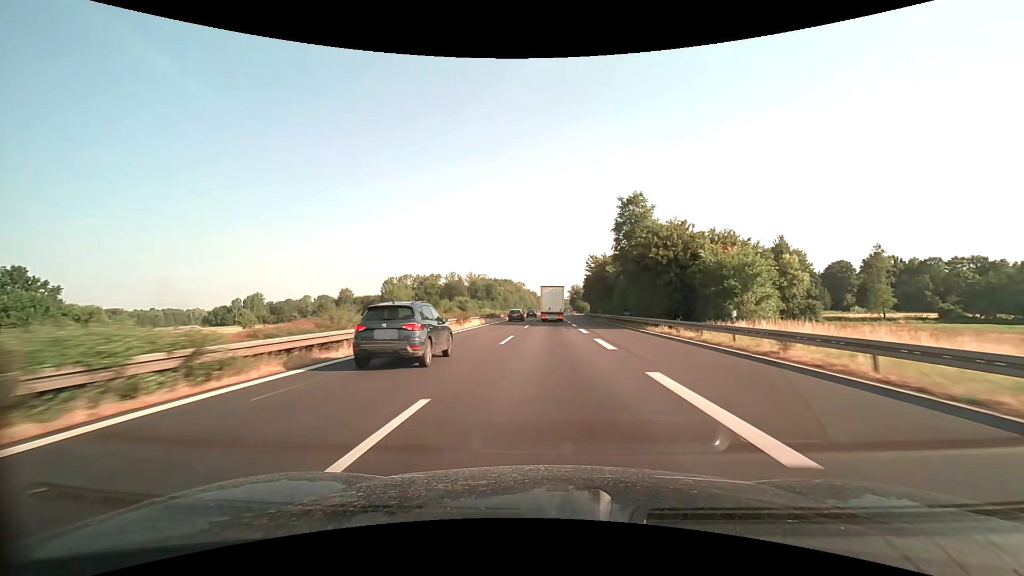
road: motorway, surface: asphalt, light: Day
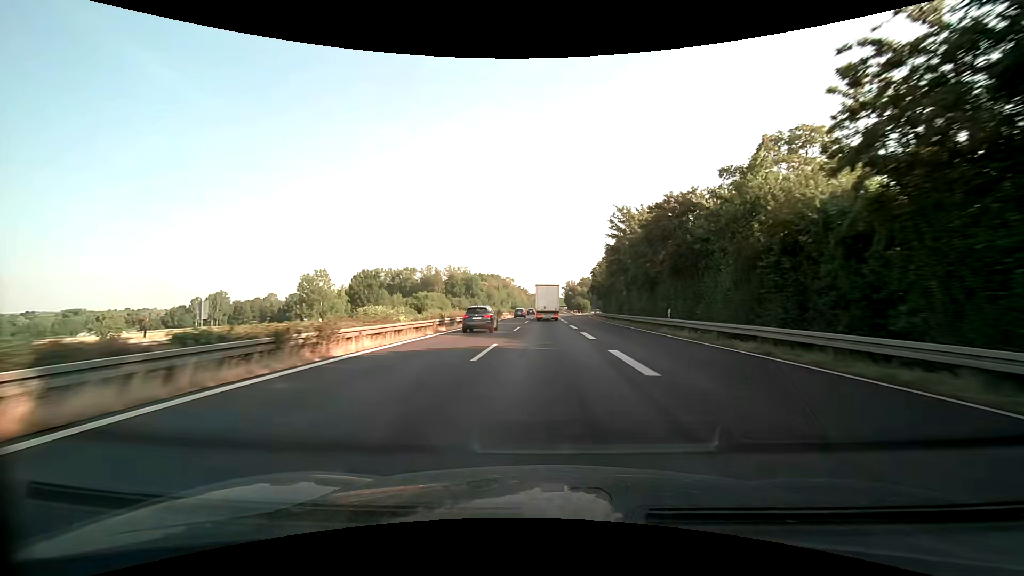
(+0.3, +41.9) m; +1°
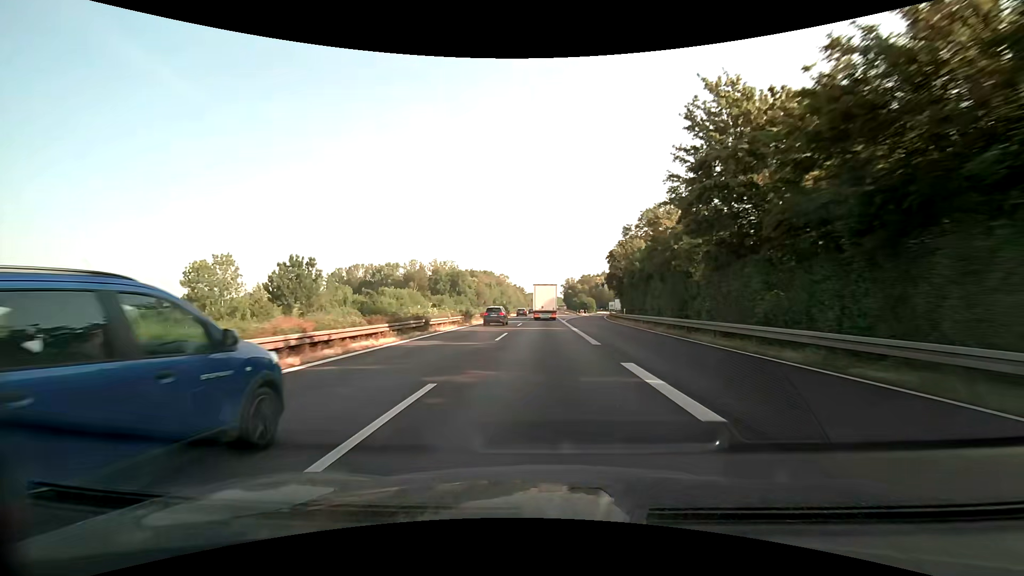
(+0.2, +27.9) m; +1°
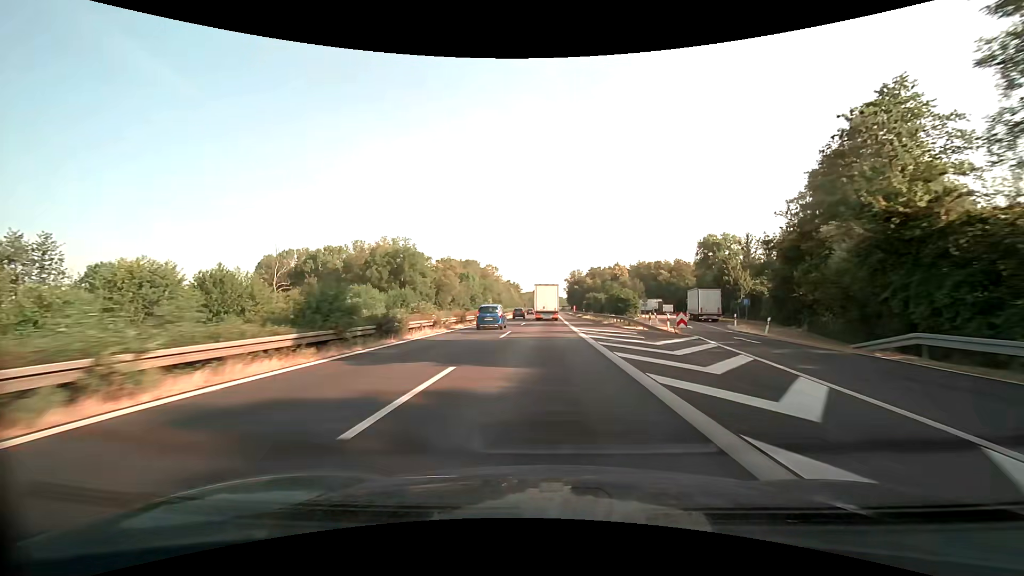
(0.0, +69.8) m; 0°
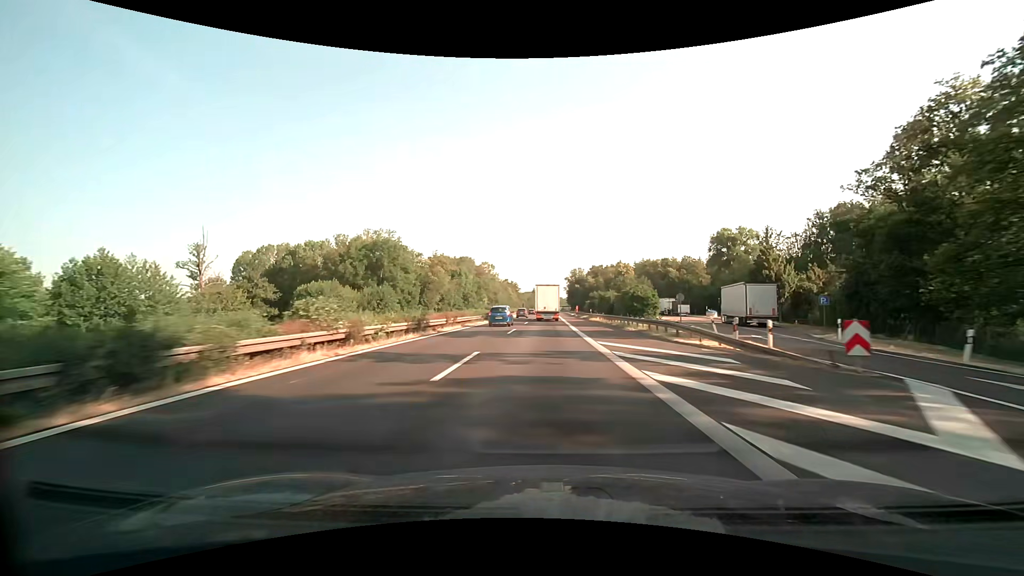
(0.0, +13.9) m; 0°
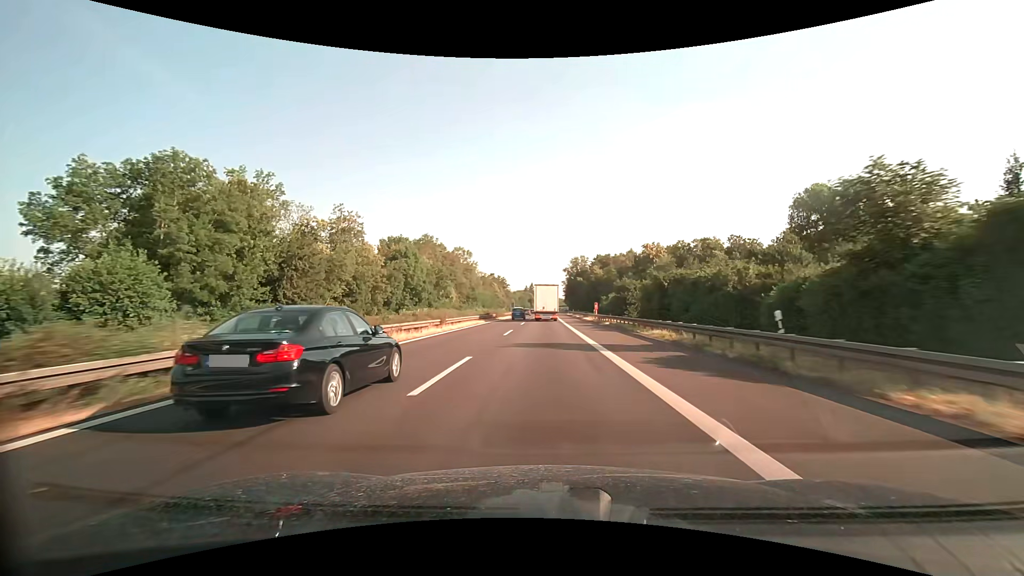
(+0.2, +55.7) m; +1°
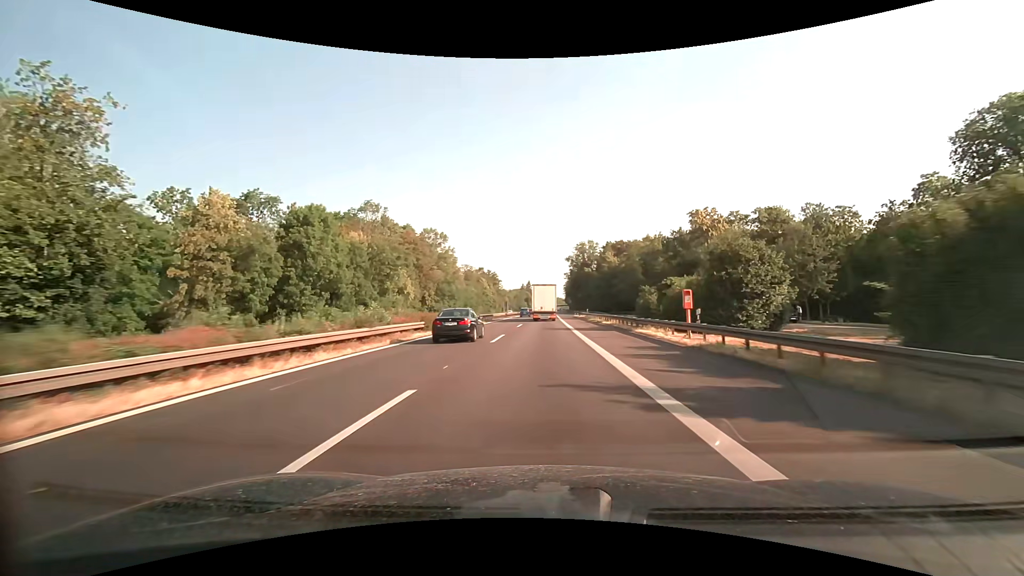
(+0.1, +41.7) m; 0°
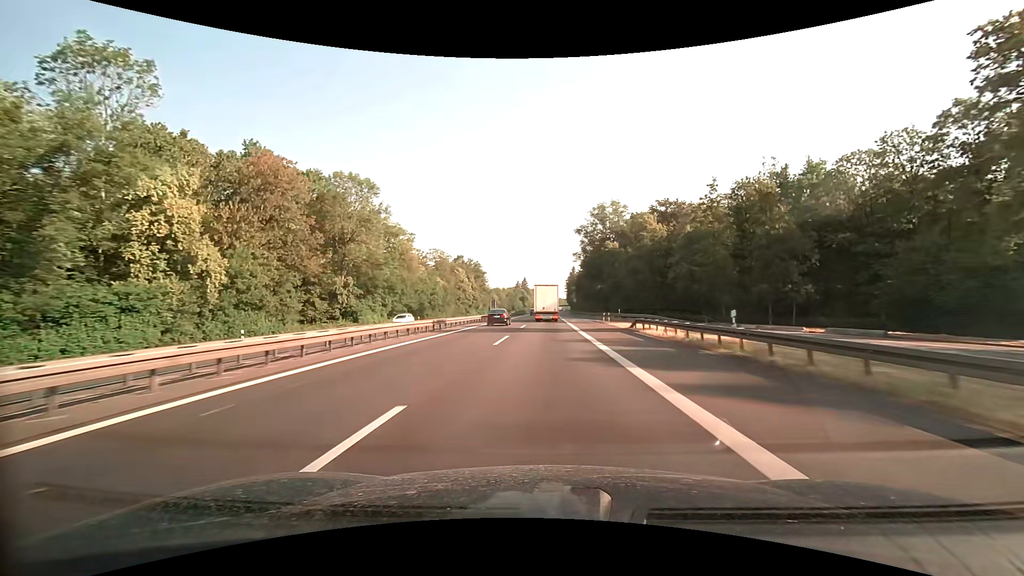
(0.0, +55.5) m; 0°
(0, +10) (0, +20) (0, +30) (0, +40) (0, +50) (0, +60) (0, +70) (0, +80) (+1, +90) (+1, +100) m
